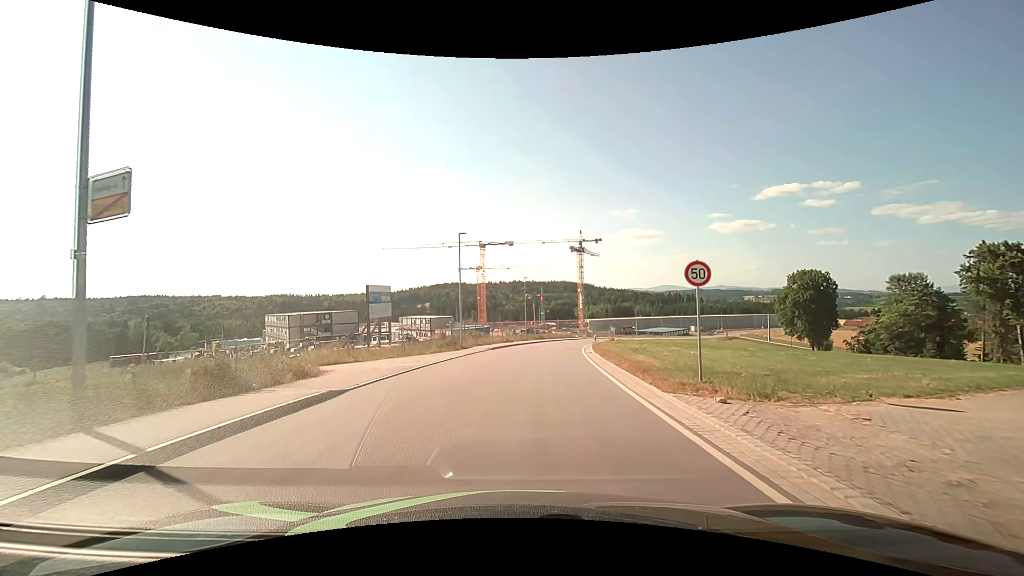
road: unclassified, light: Day
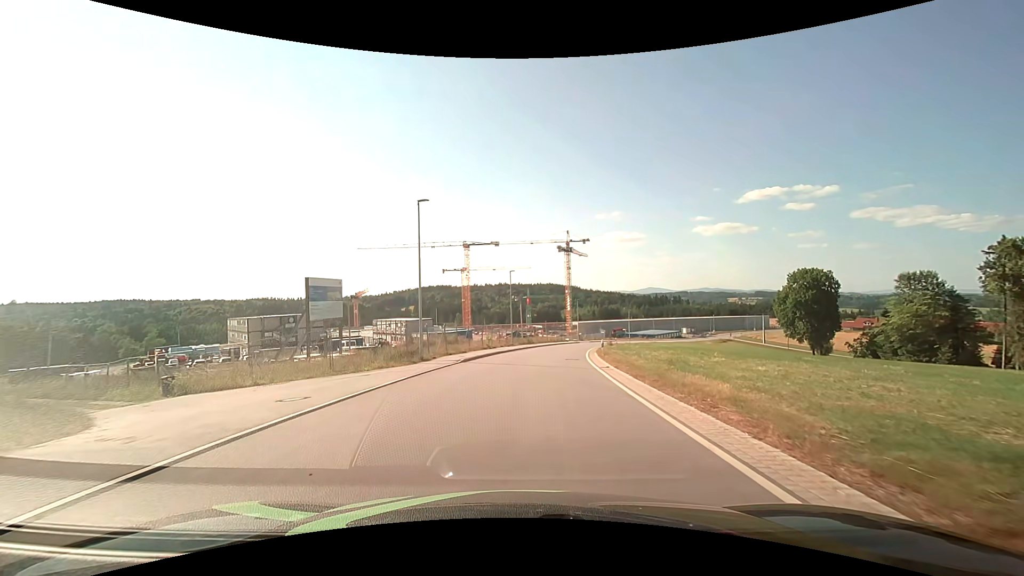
(+0.2, +9.9) m; +2°
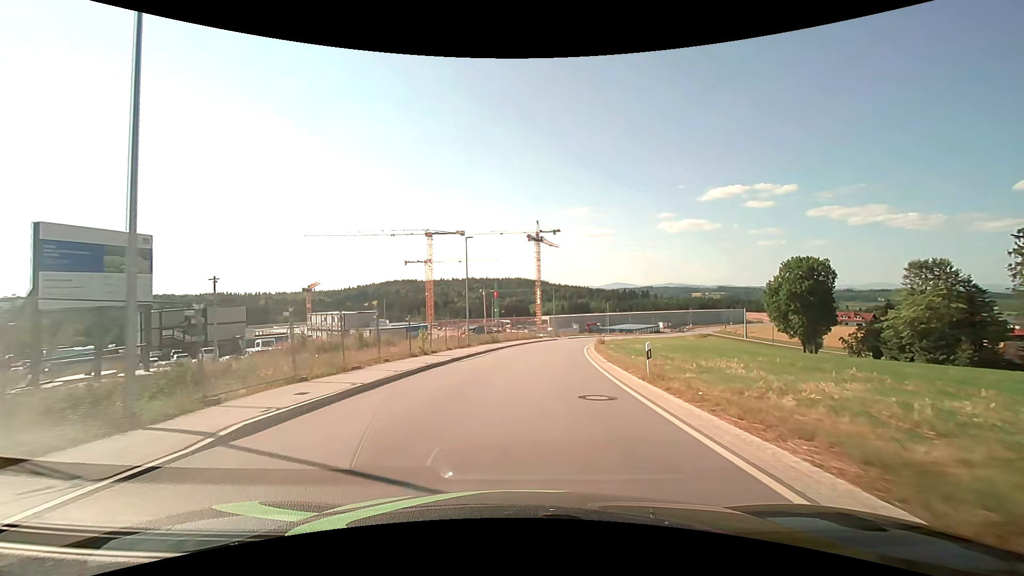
(+0.6, +17.3) m; +4°
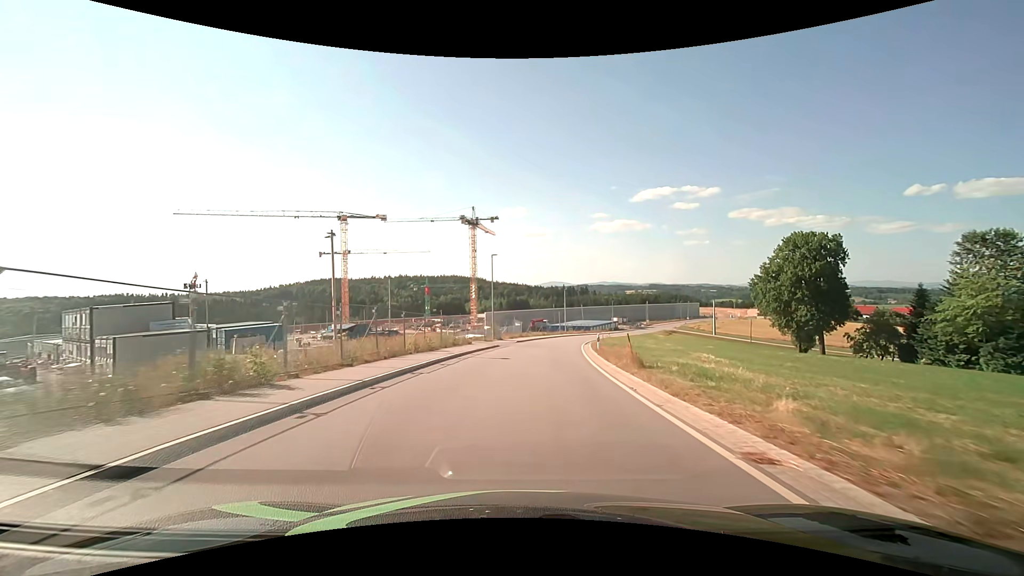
(+2.2, +34.8) m; +7°
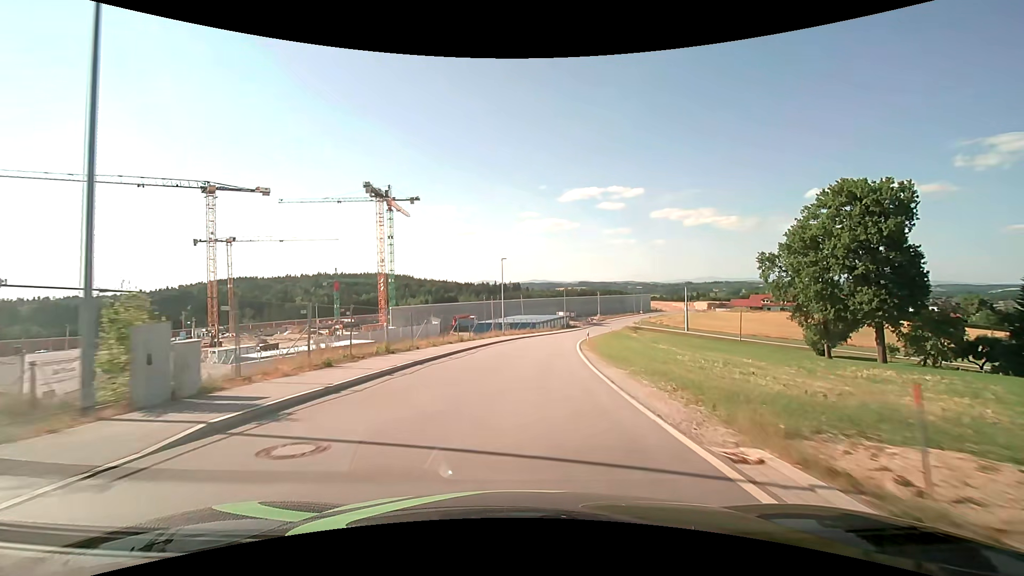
(+2.8, +39.2) m; +8°
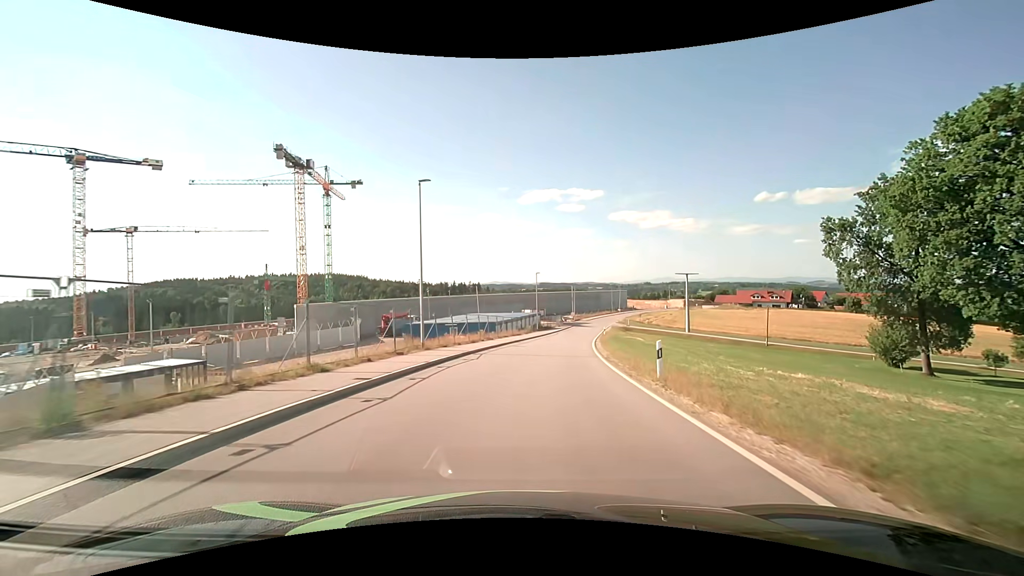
(+1.0, +28.9) m; +4°
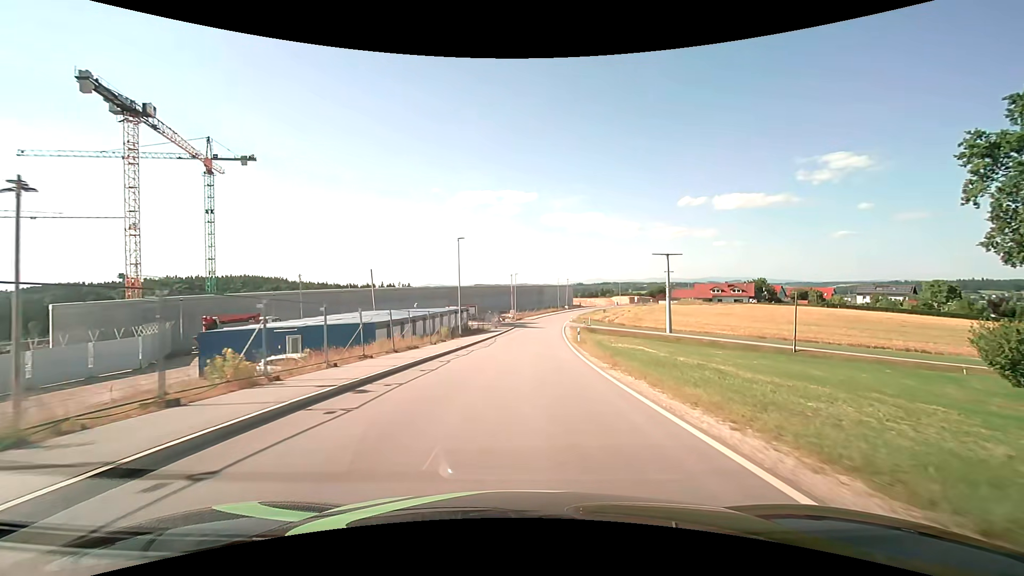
(+1.9, +28.6) m; +8°
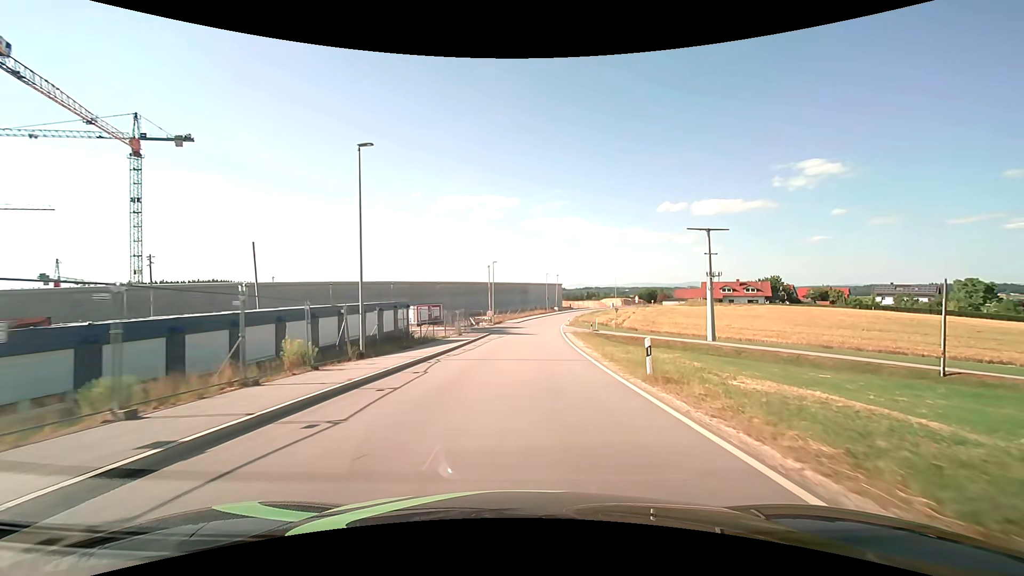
(+0.3, +22.1) m; +2°
(0, +10) (0, +20) (+1, +30) (+1, +40) (+2, +50) (+3, +60) (+5, +70) (+6, +80) (+9, +89) (+12, +99) m
